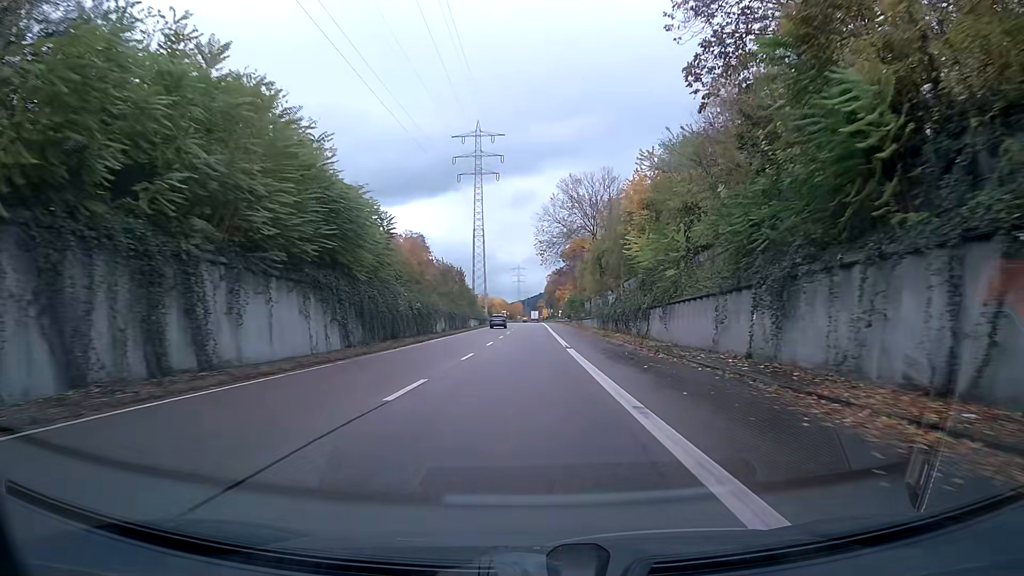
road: trunk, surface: asphalt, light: Day
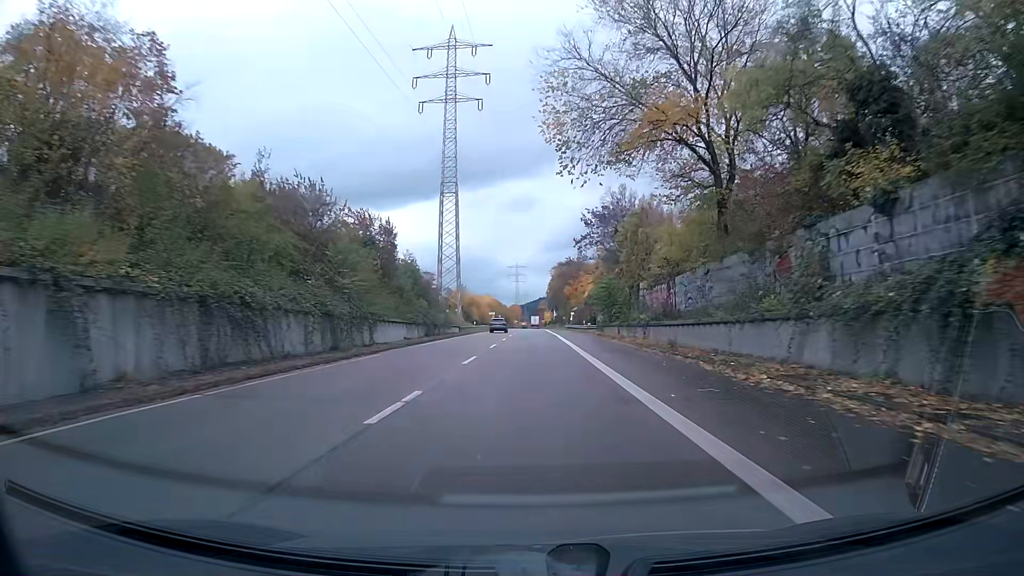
(-0.1, +50.1) m; 0°
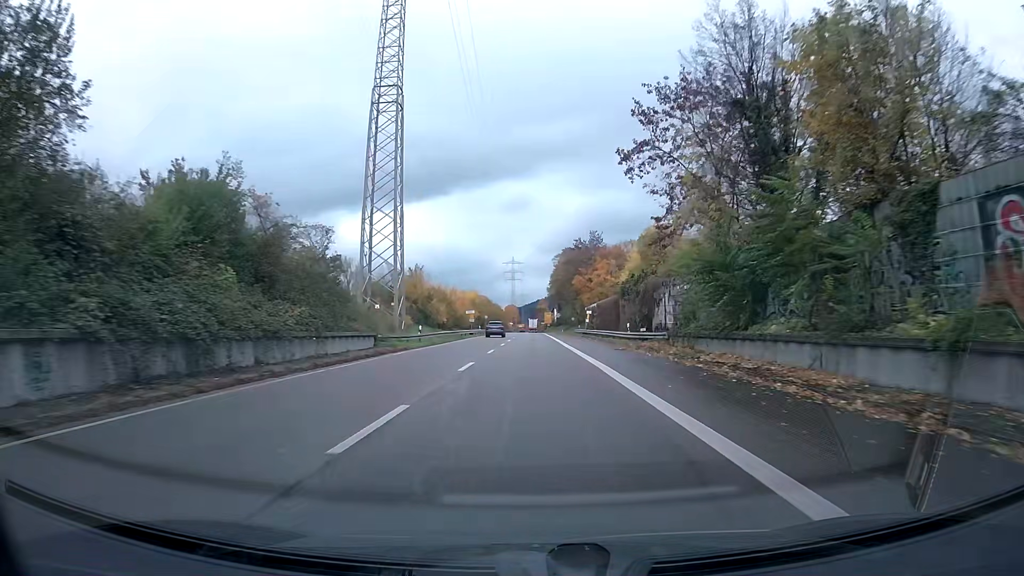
(0.0, +37.6) m; 0°
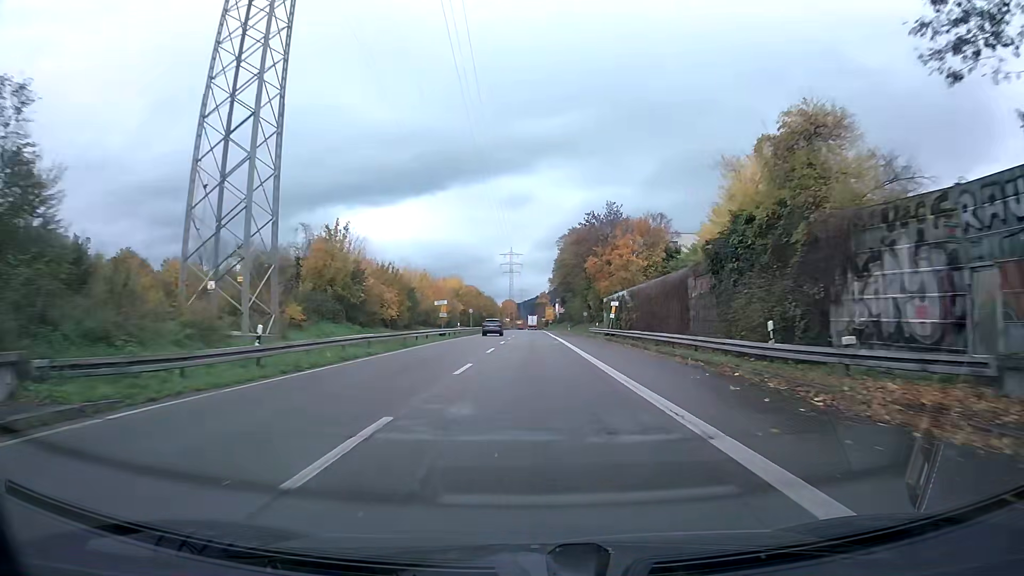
(0.0, +25.2) m; 0°
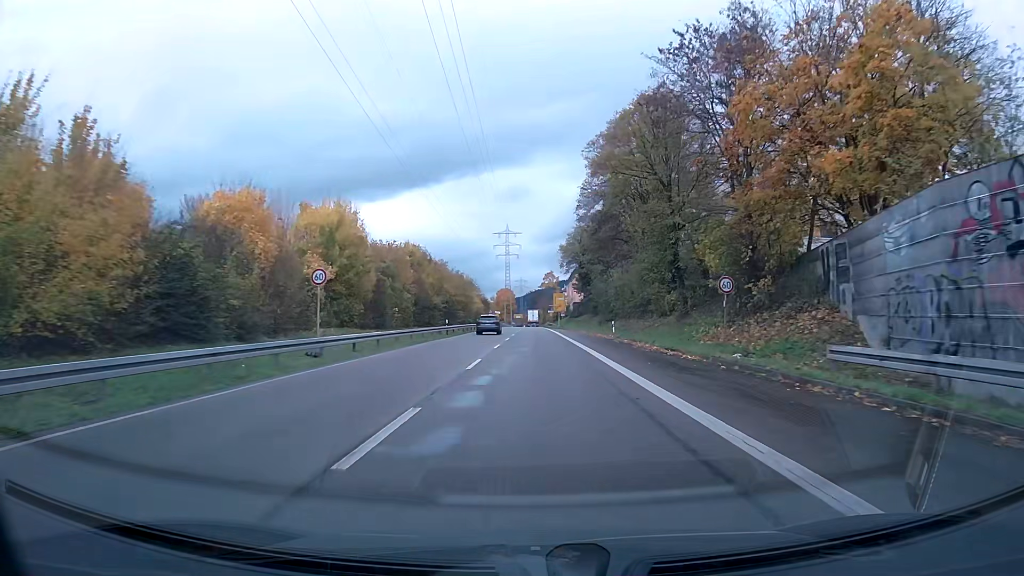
(-0.1, +58.2) m; 0°
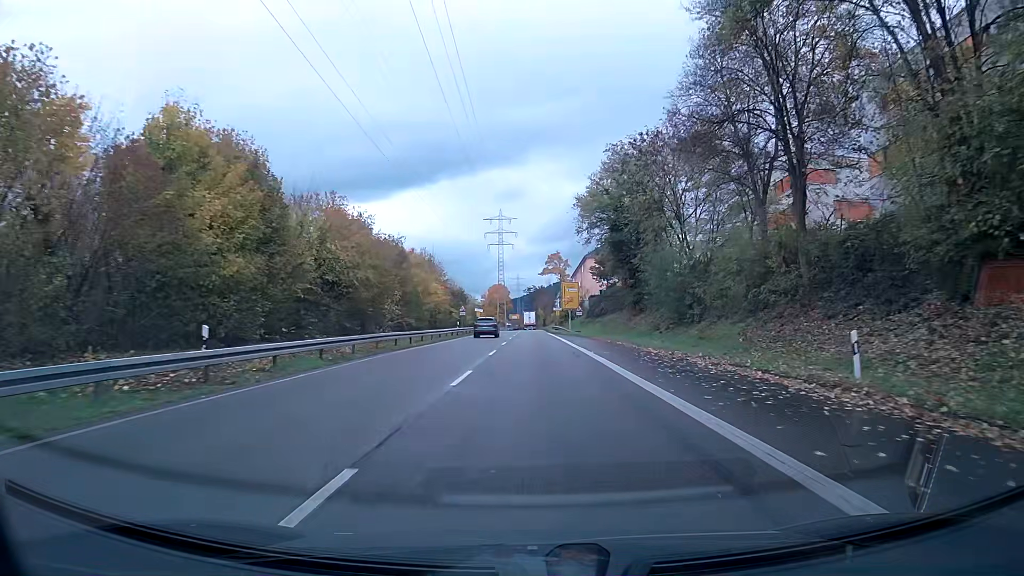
(0.0, +39.4) m; 0°
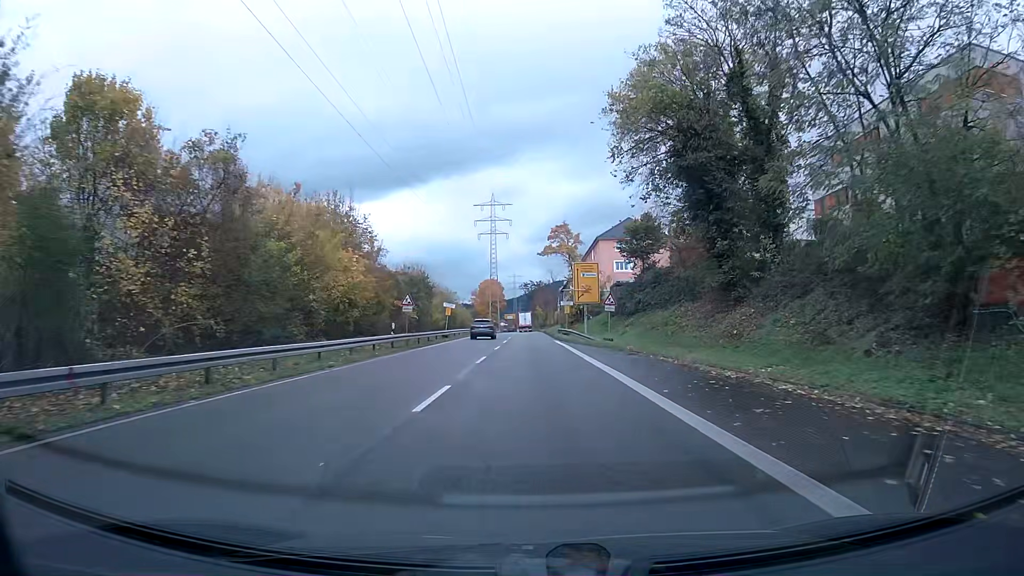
(0.0, +27.4) m; 0°
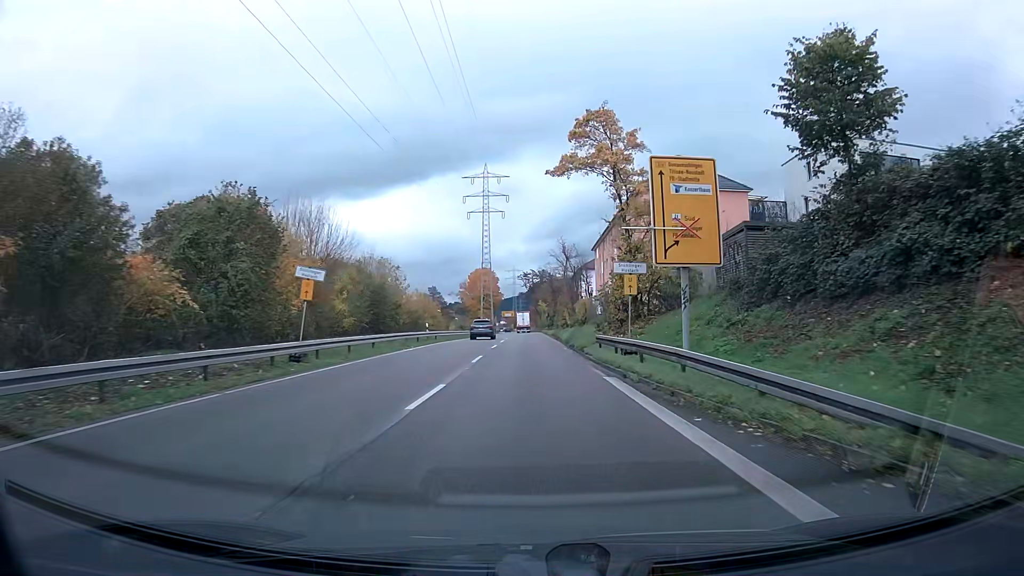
(0.0, +35.5) m; 0°
